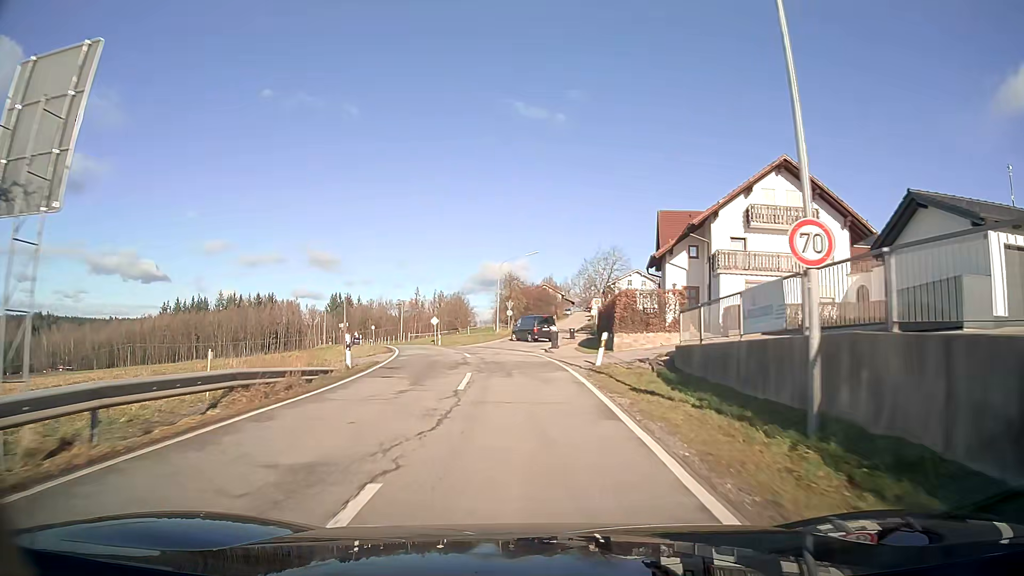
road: secondary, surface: asphalt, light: Day
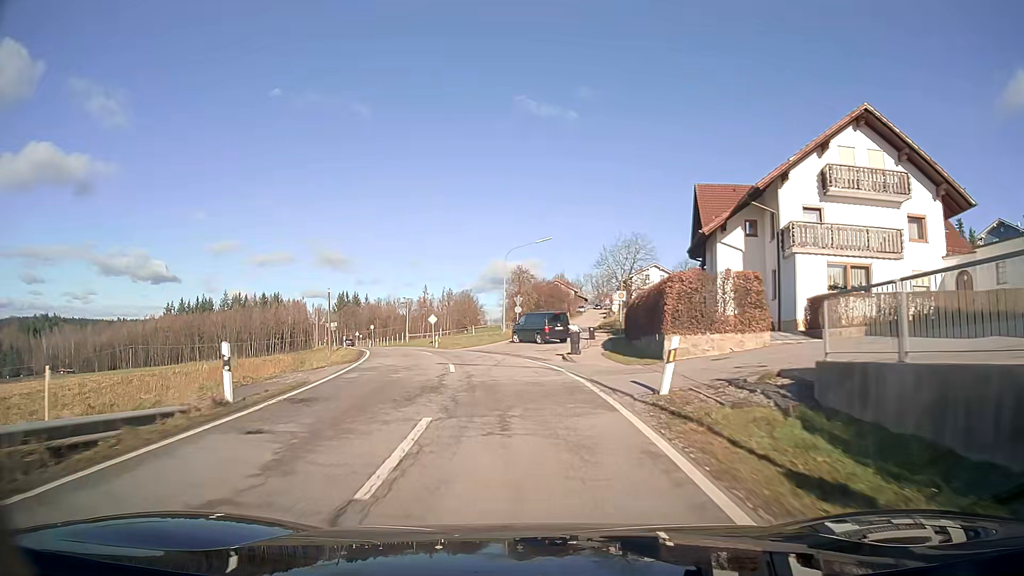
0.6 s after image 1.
(-0.1, +8.5) m; -2°
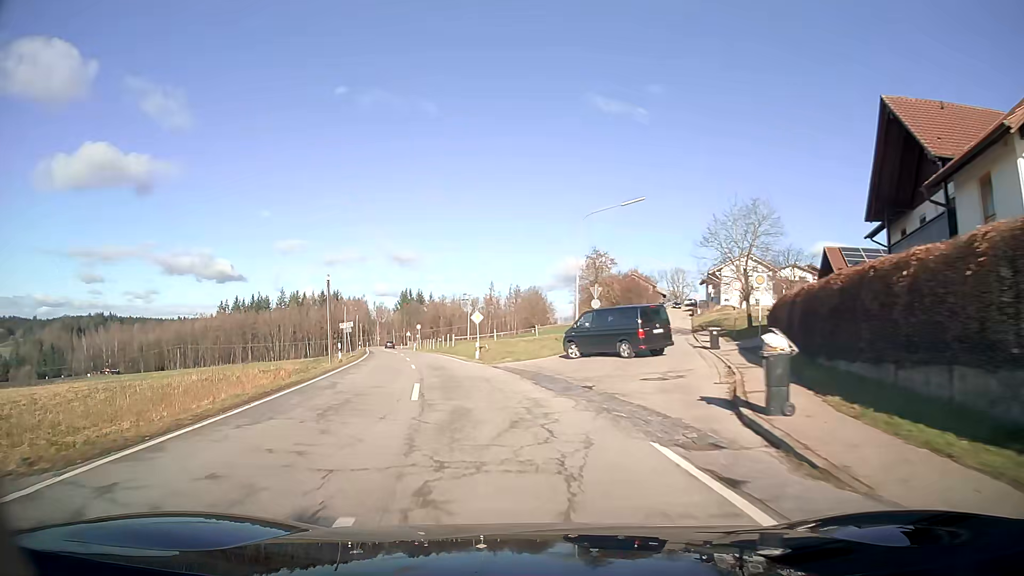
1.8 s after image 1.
(-0.8, +16.8) m; -7°
